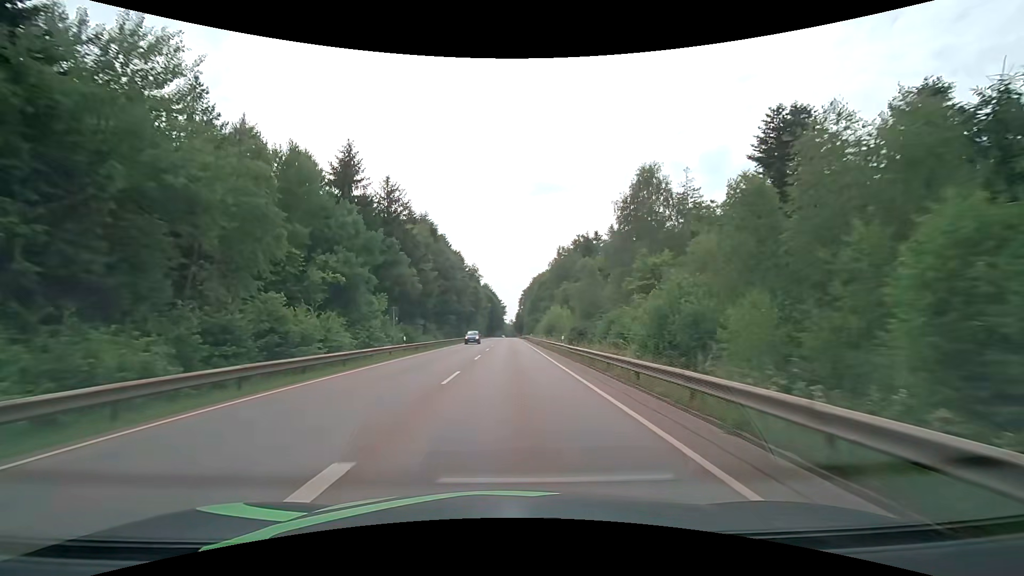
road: secondary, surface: asphalt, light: Day
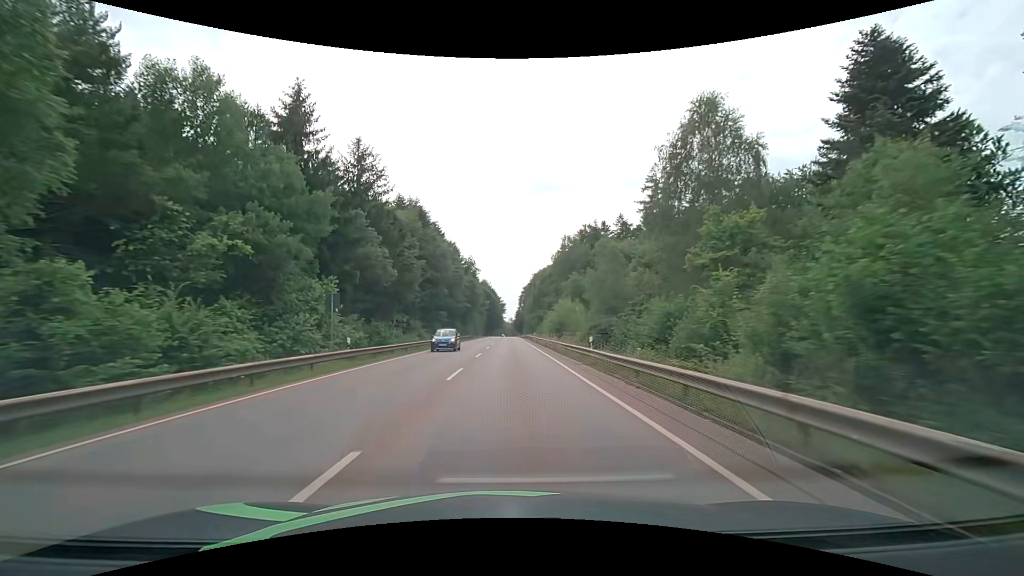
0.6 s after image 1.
(0.0, +11.6) m; 0°
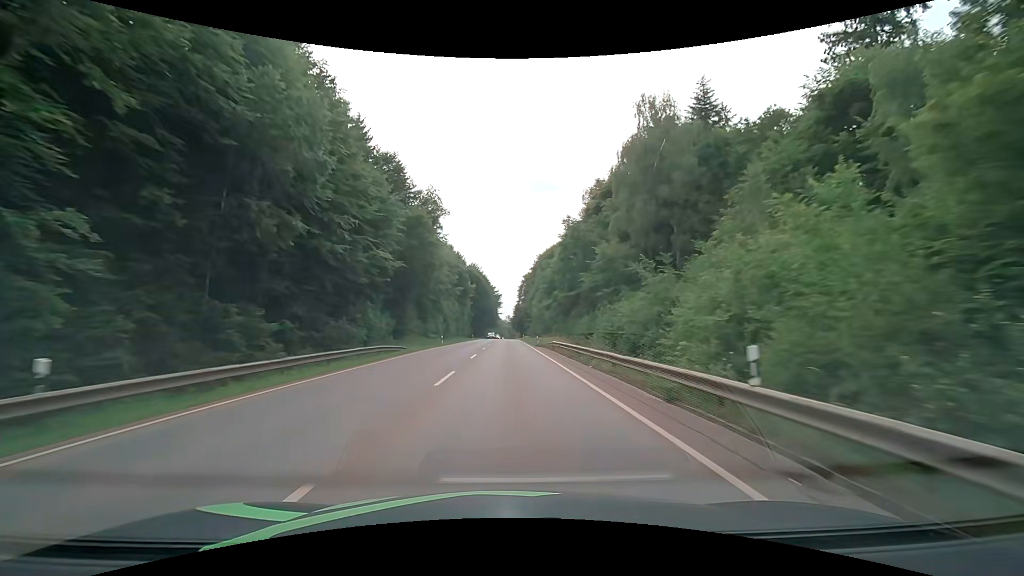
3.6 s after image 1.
(+0.2, +62.5) m; 0°
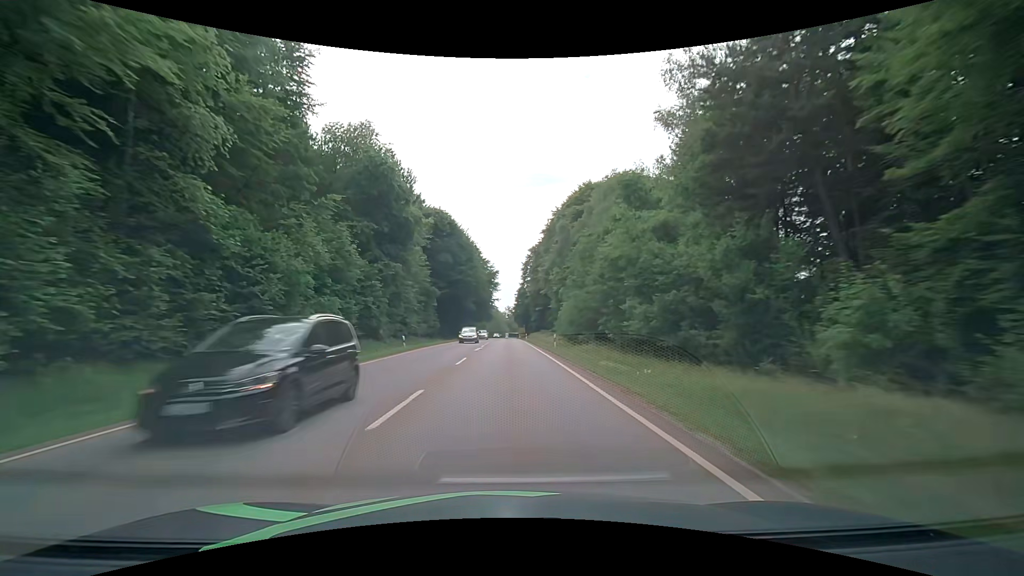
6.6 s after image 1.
(+0.1, +65.8) m; 0°
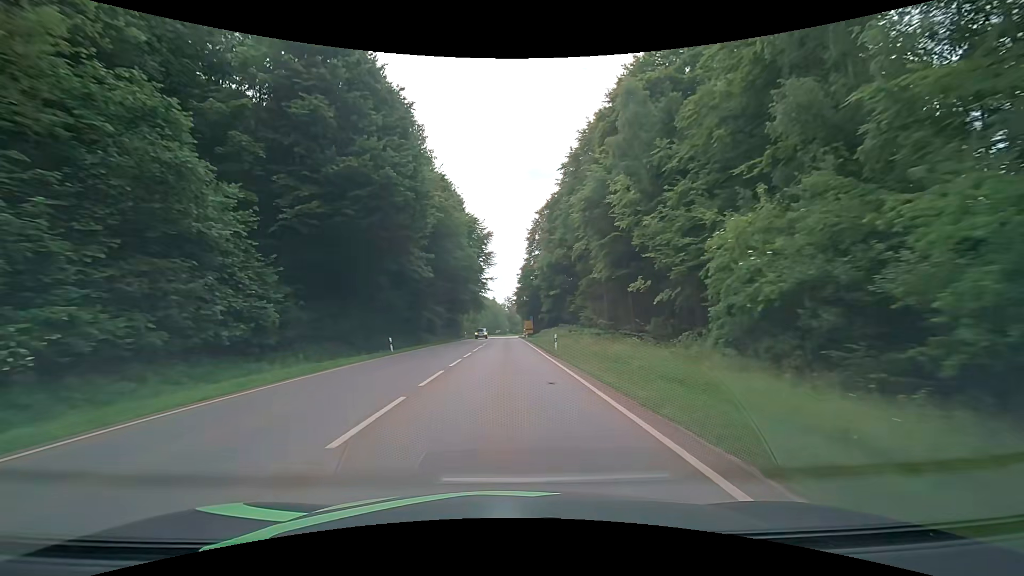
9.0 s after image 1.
(0.0, +49.1) m; 0°
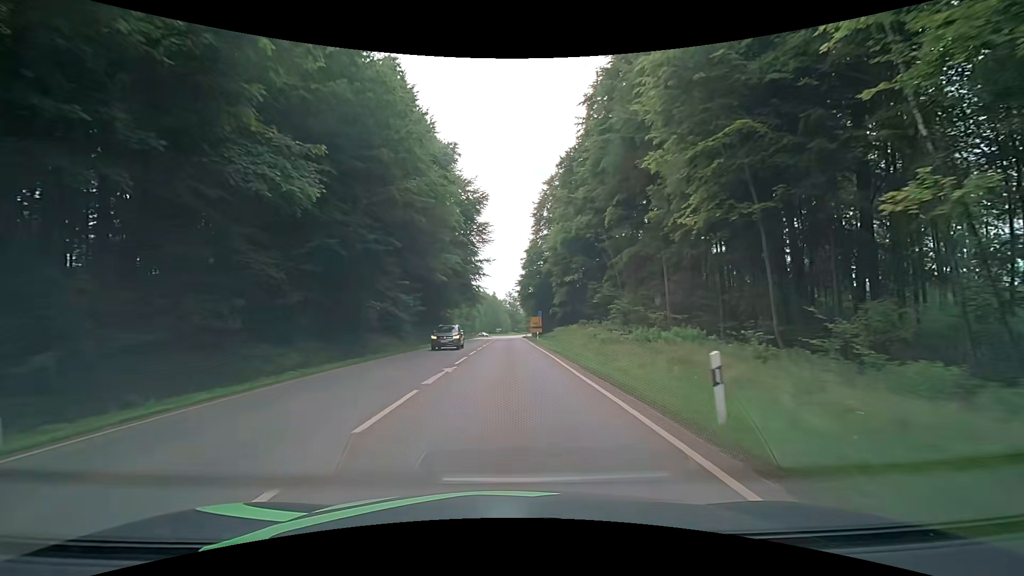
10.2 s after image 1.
(0.0, +23.4) m; 0°
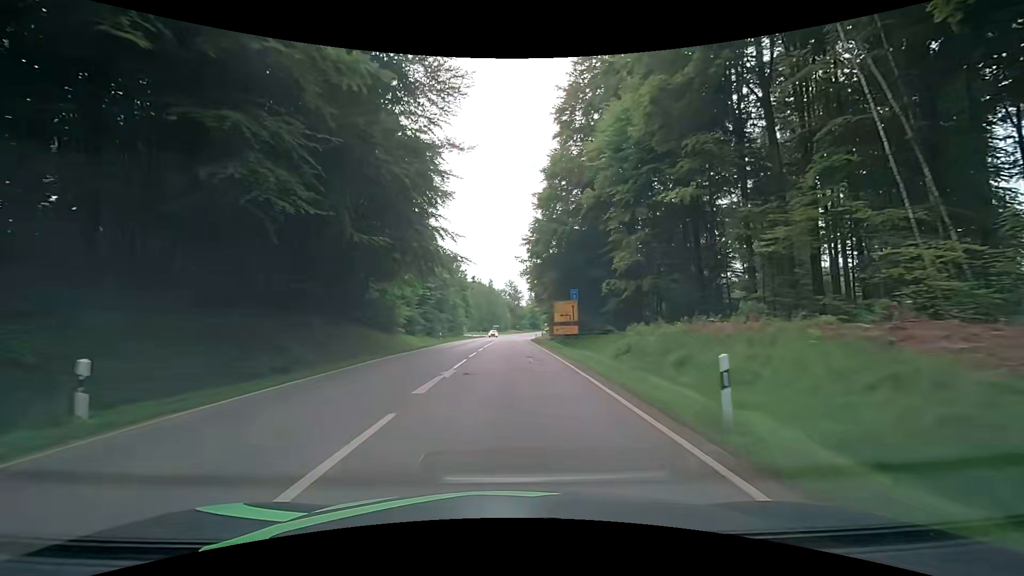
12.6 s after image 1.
(-0.1, +44.5) m; -1°
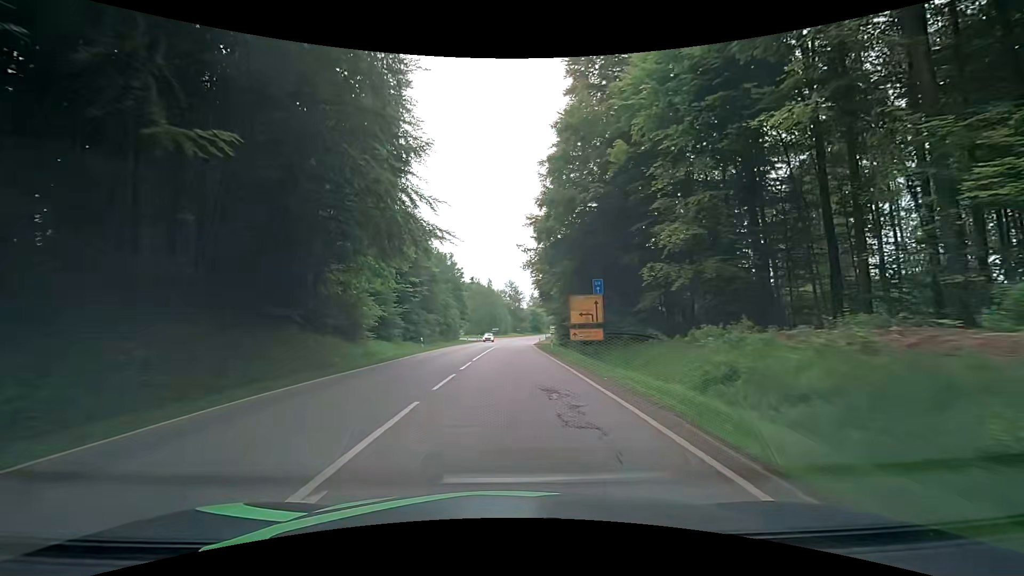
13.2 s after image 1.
(+0.2, +10.6) m; +1°
(0, +10) (0, +20) (0, +30) (-1, +40) (-1, +50) (-1, +60) (-1, +70) (-1, +80) (-1, +90) (0, +100) m
